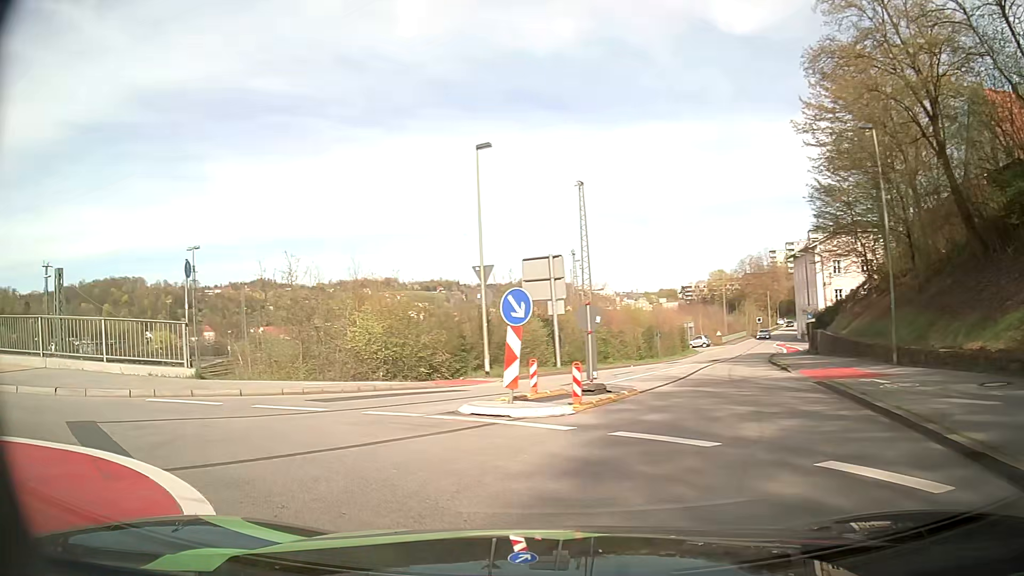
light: Day
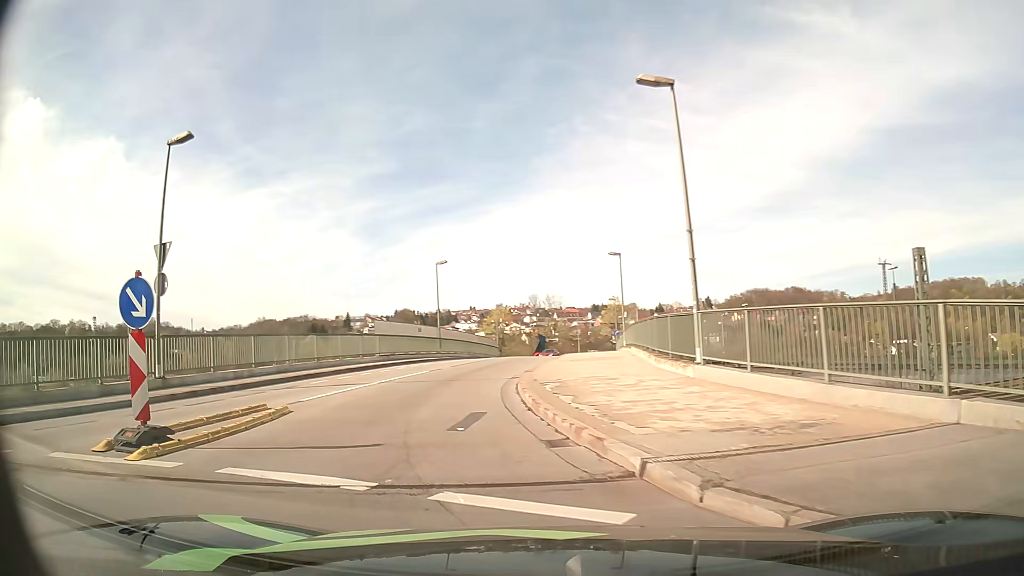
(-6.6, +8.3) m; -75°
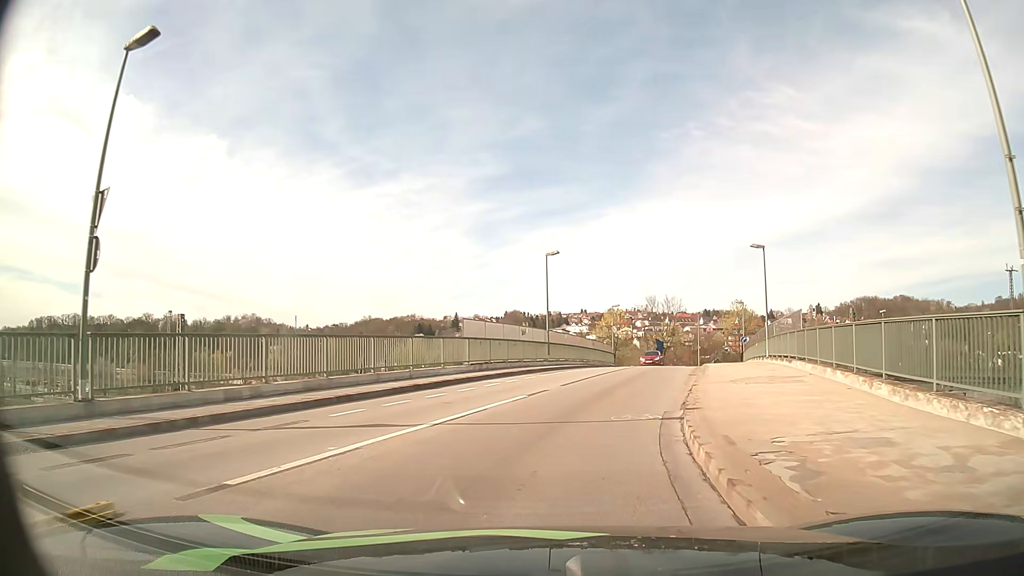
(-0.8, +7.4) m; -10°
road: unclassified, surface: asphalt
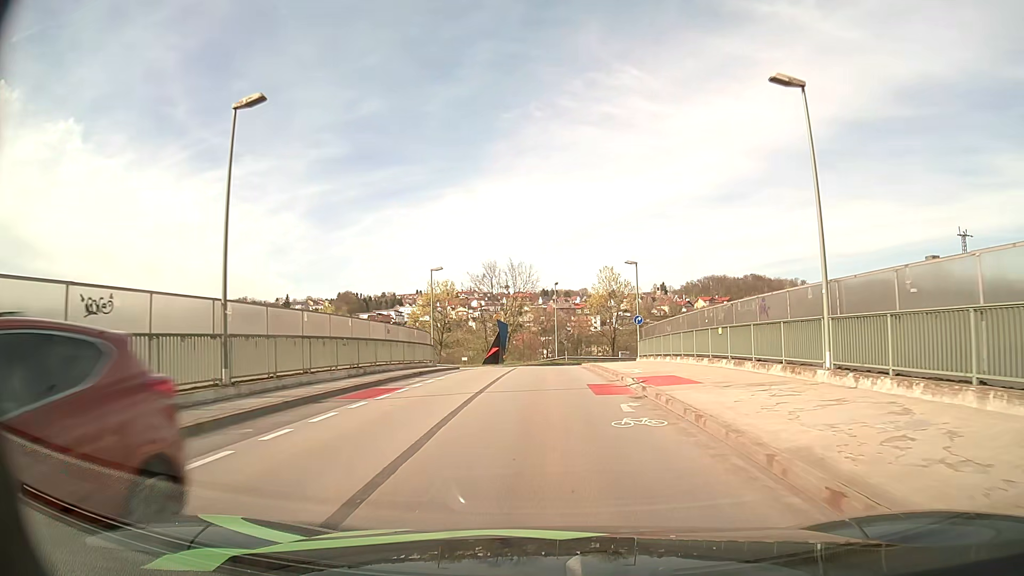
(+3.2, +24.8) m; +14°
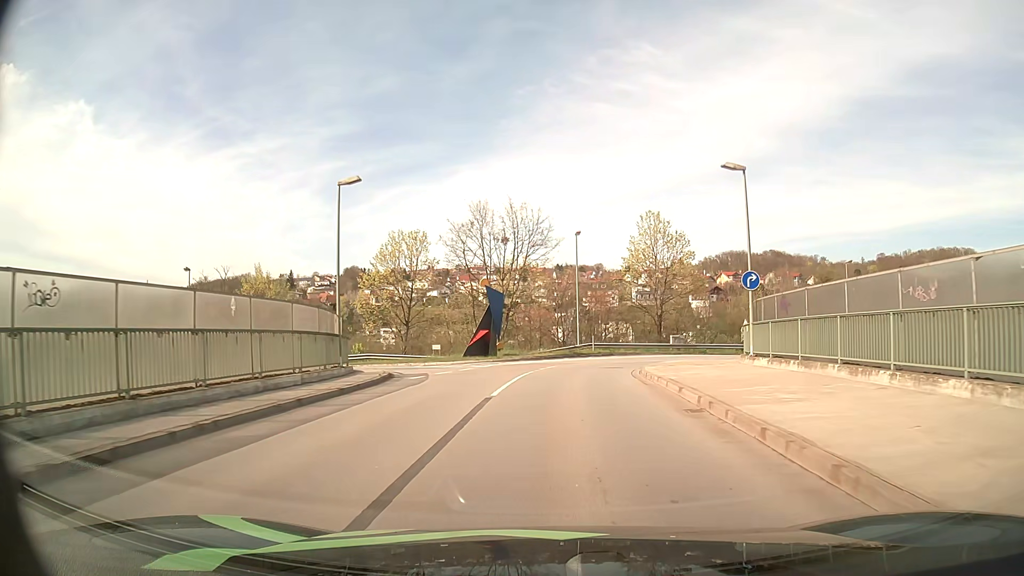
(-0.3, +22.0) m; -1°
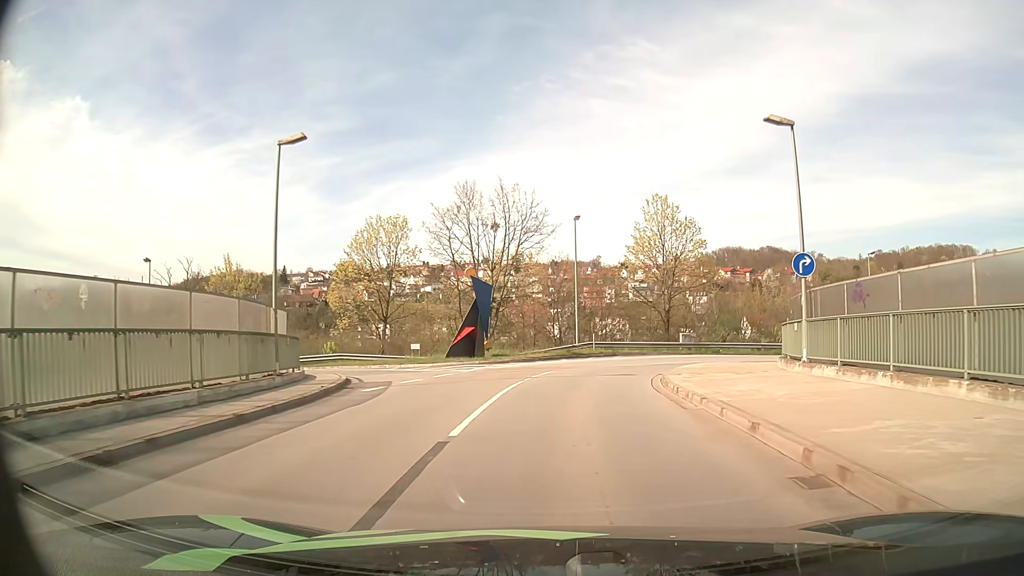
(0.0, +5.0) m; +1°
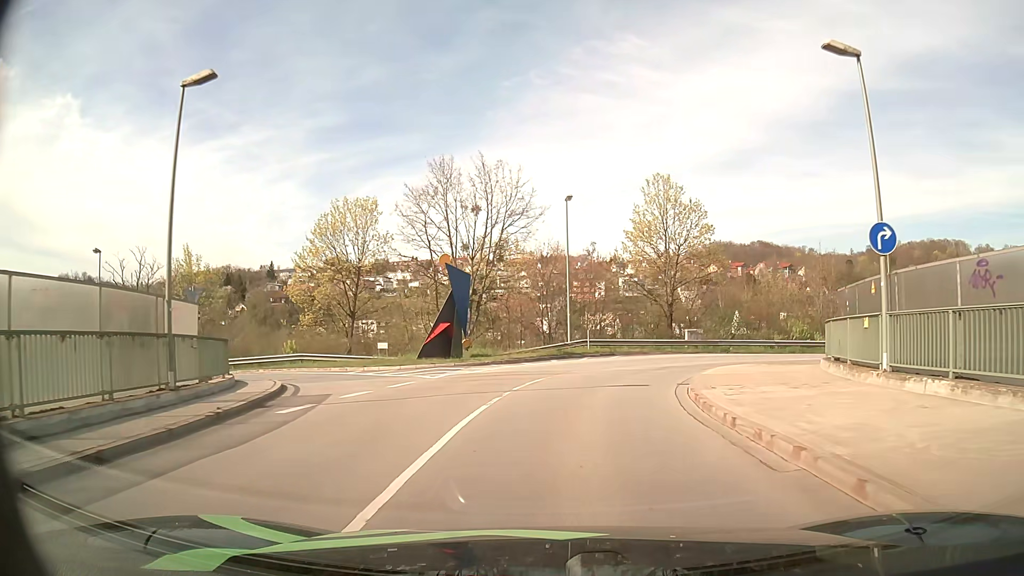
(0.0, +4.8) m; +1°
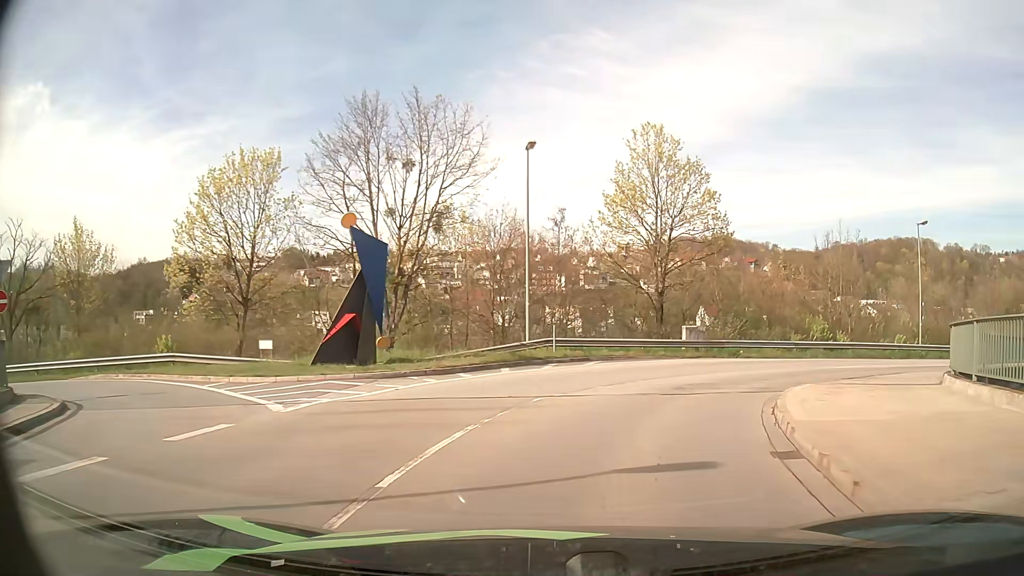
(+0.2, +9.2) m; +3°
(+1, +10) (+5, +19) (+13, +25) (+22, +30) (+31, +33) (+41, +37) (+50, +40) (+59, +44) (+69, +47) (+78, +51) m
